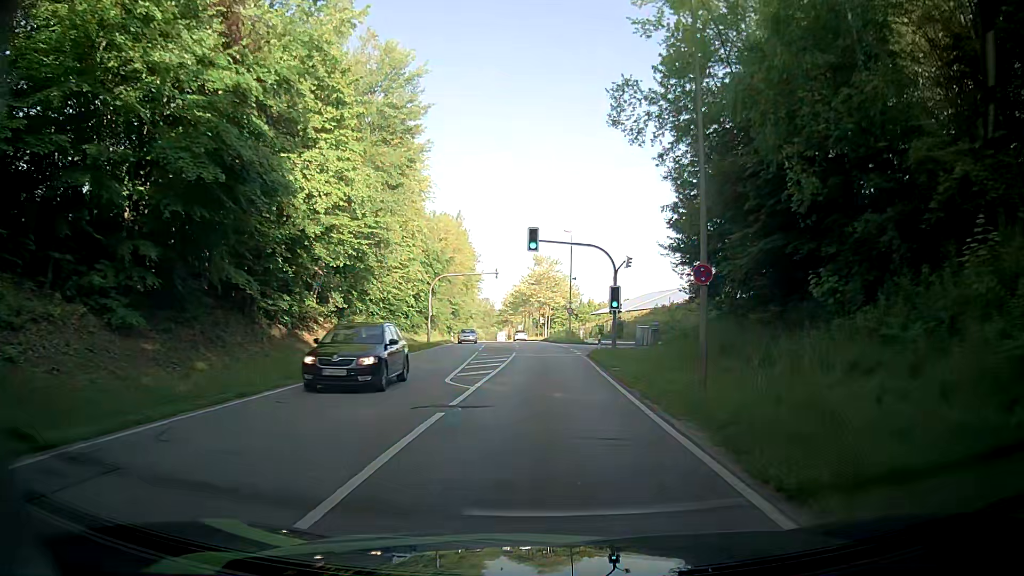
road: secondary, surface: asphalt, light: Day
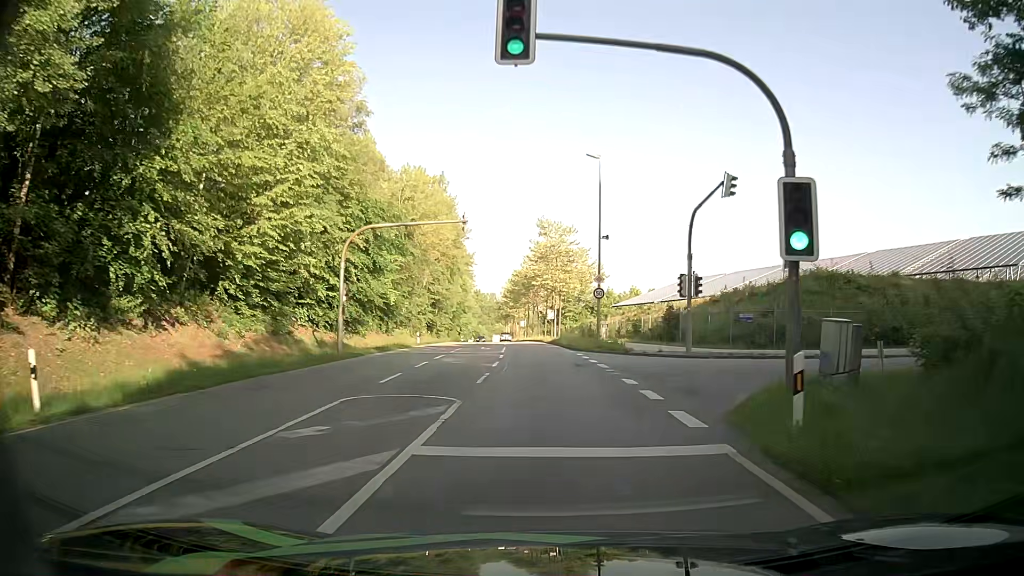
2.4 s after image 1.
(+0.2, +26.7) m; +1°
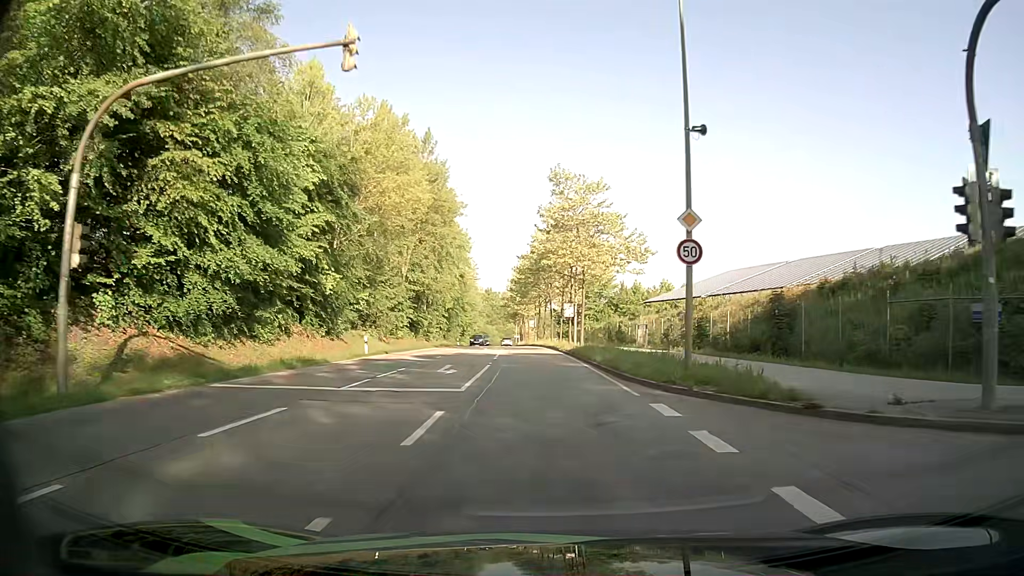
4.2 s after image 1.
(-0.3, +20.2) m; -1°
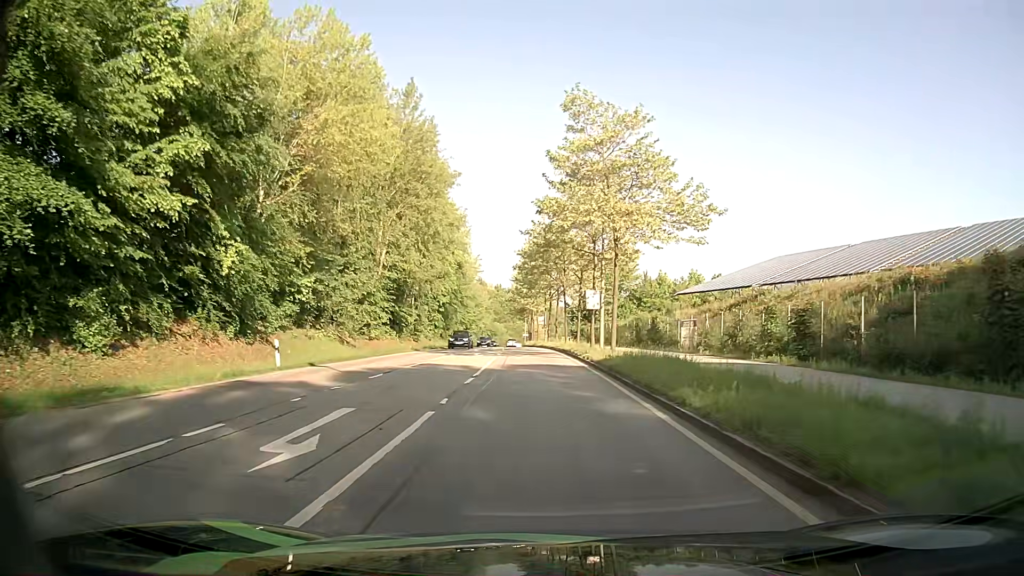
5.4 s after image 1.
(-0.2, +14.0) m; -1°
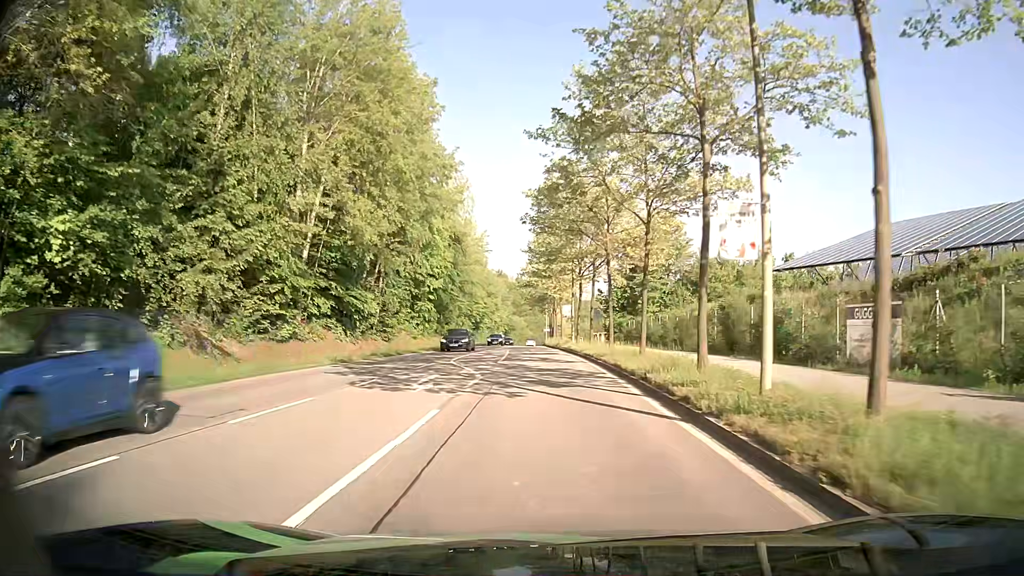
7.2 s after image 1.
(-0.3, +21.7) m; -2°
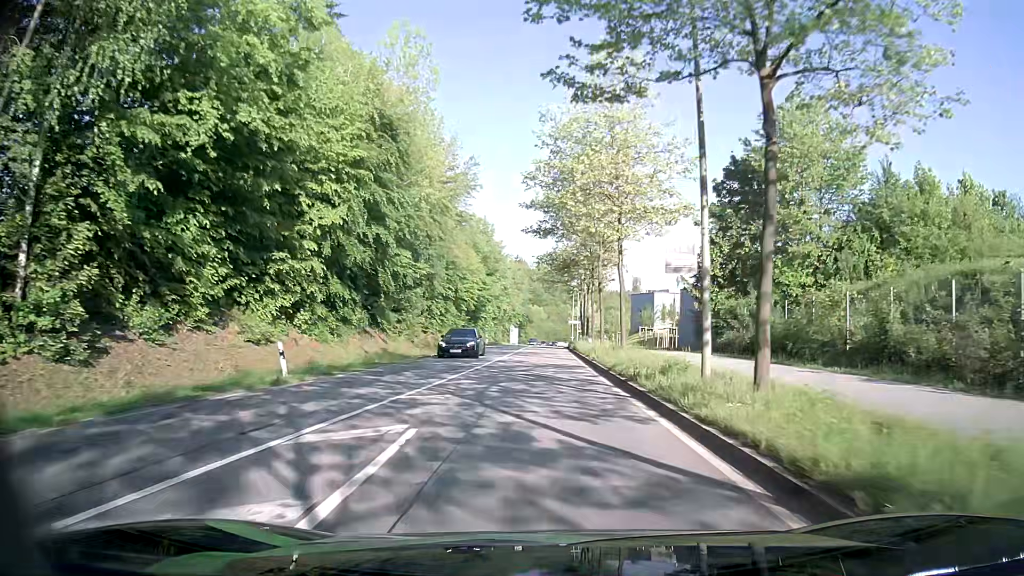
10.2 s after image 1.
(-0.8, +36.6) m; -2°
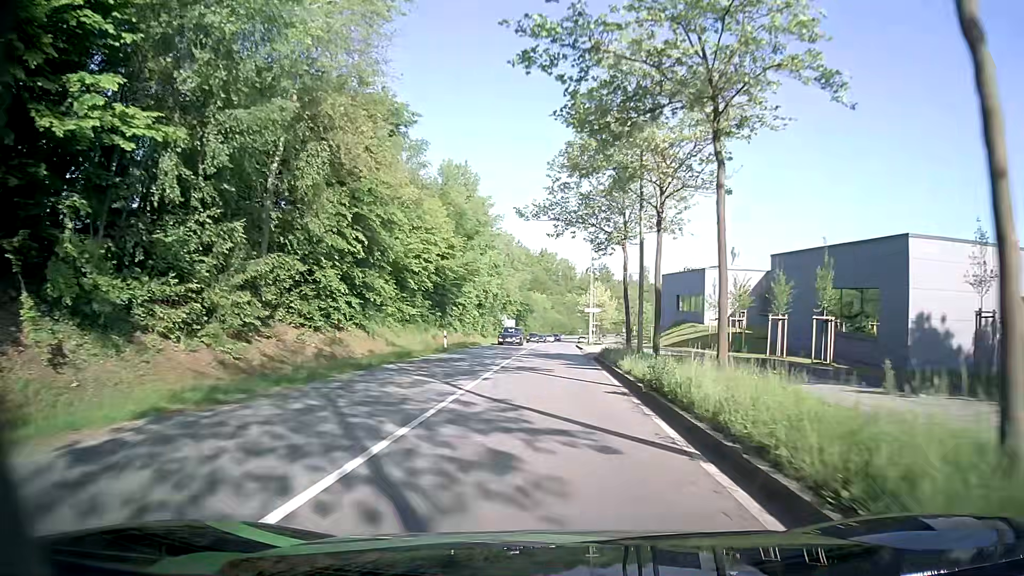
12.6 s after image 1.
(-0.1, +29.9) m; 0°
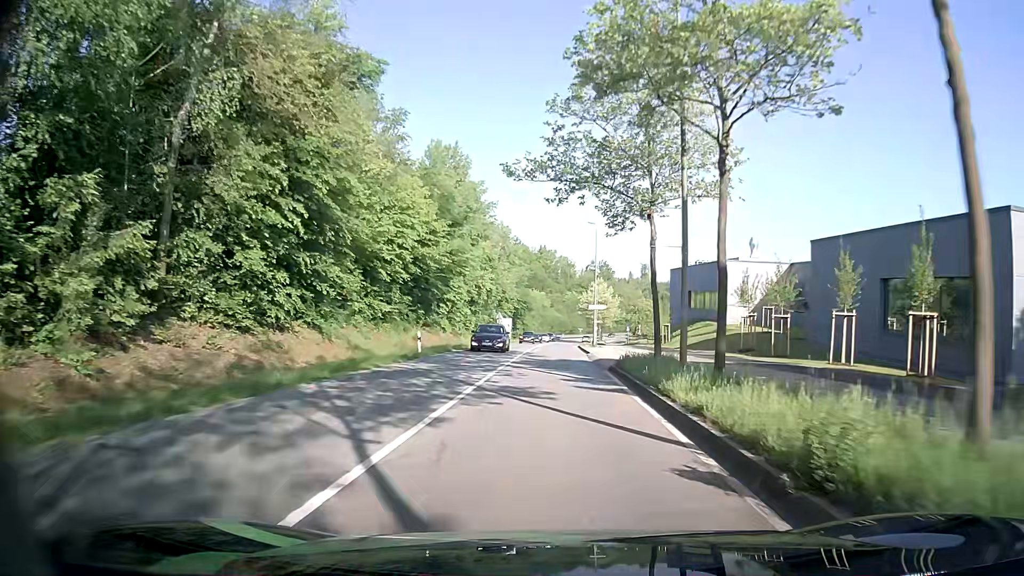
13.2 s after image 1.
(0.0, +7.5) m; 0°
(0, +10) (0, +20) (0, +30) (+1, +40) (+1, +50) (+1, +60) (+2, +70) (+2, +80) (+3, +90) (+4, +100) m
